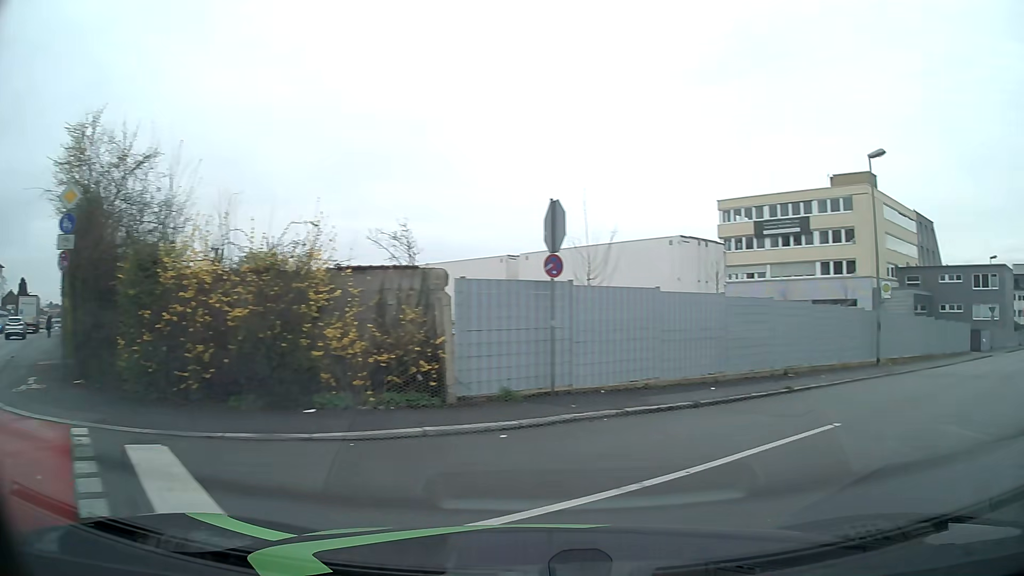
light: Day
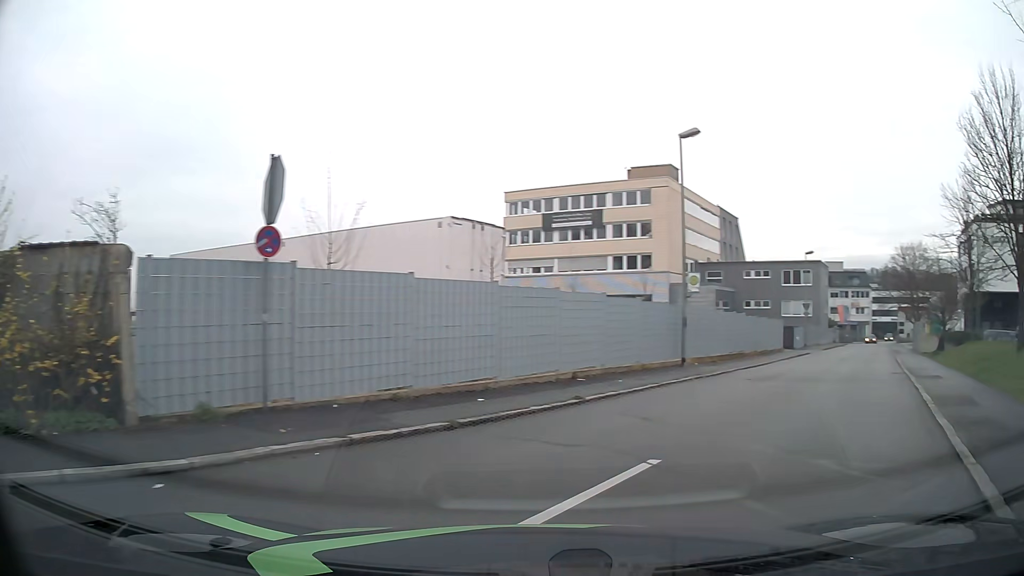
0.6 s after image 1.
(+0.3, +2.9) m; +17°
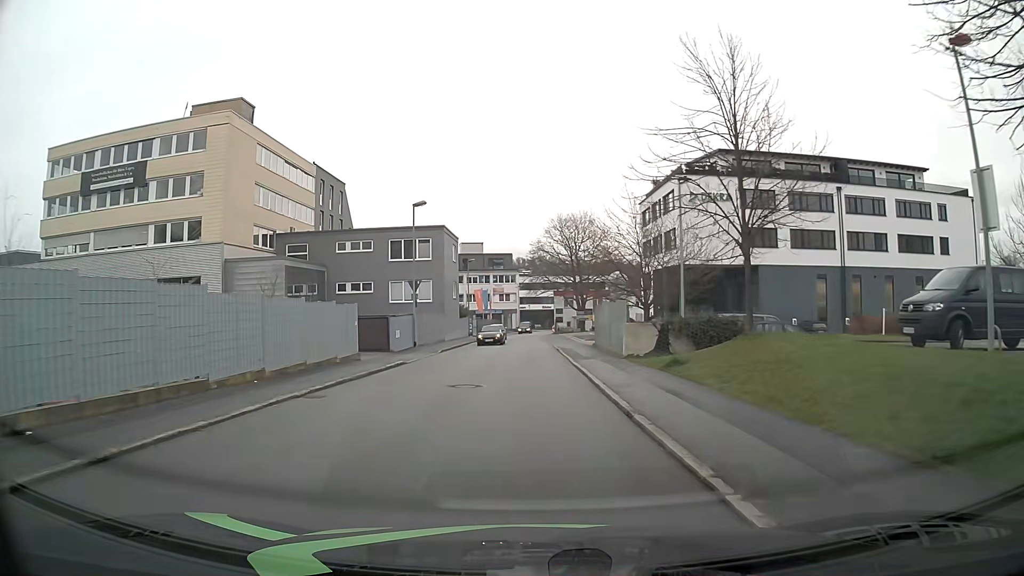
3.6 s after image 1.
(+8.7, +19.3) m; +28°
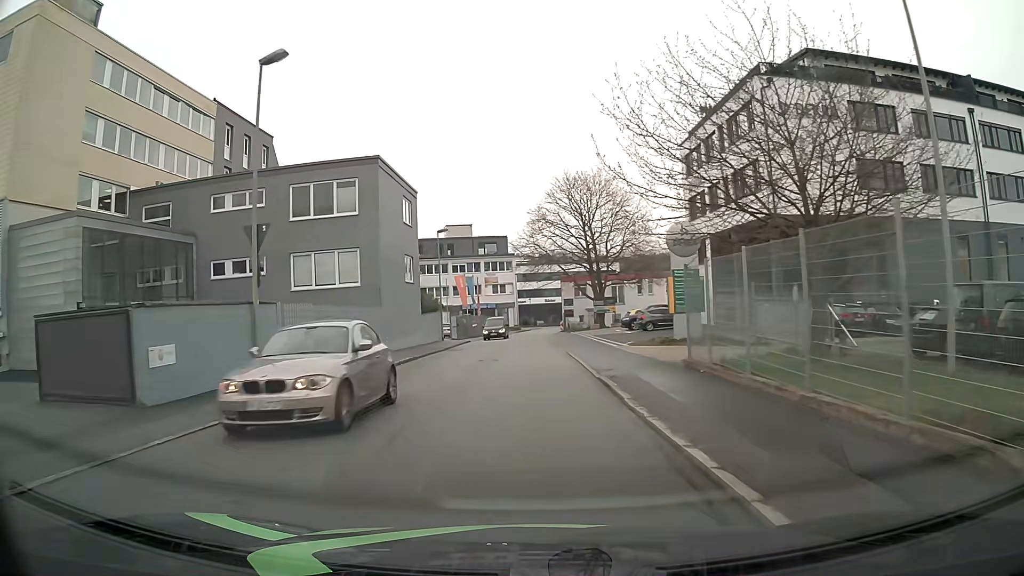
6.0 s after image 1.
(+0.1, +22.6) m; 0°
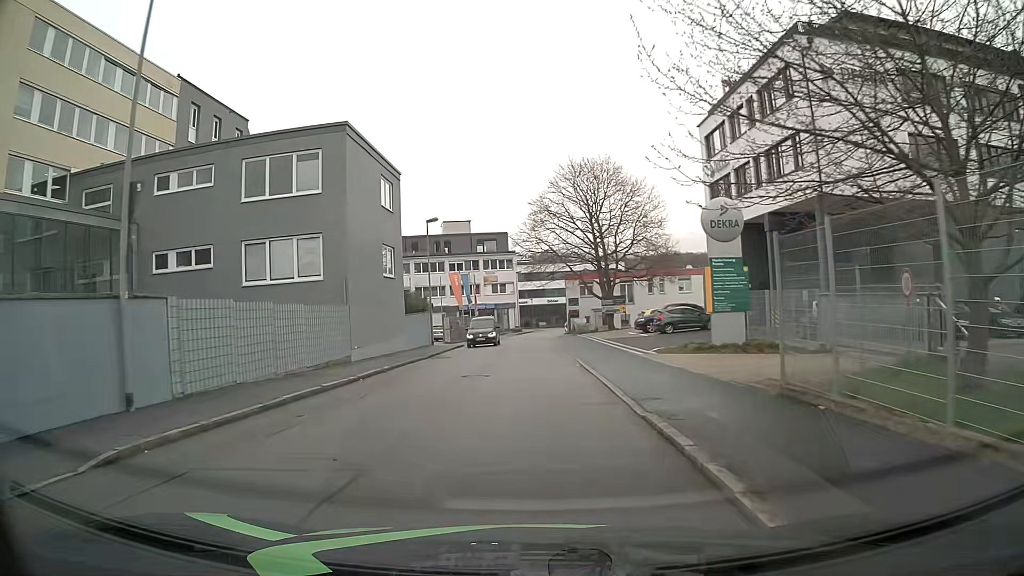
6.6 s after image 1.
(0.0, +5.9) m; 0°
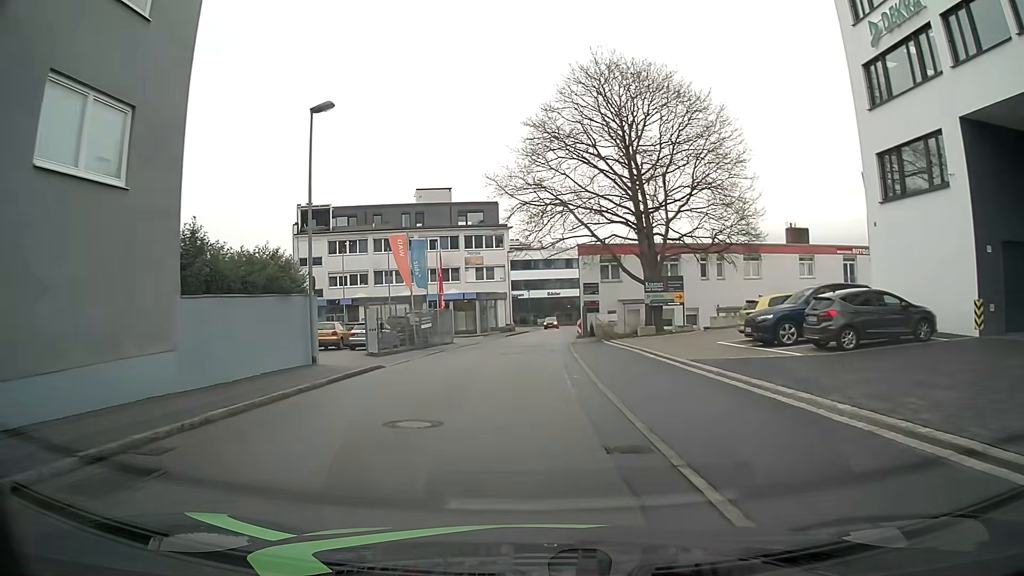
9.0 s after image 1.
(0.0, +23.4) m; 0°
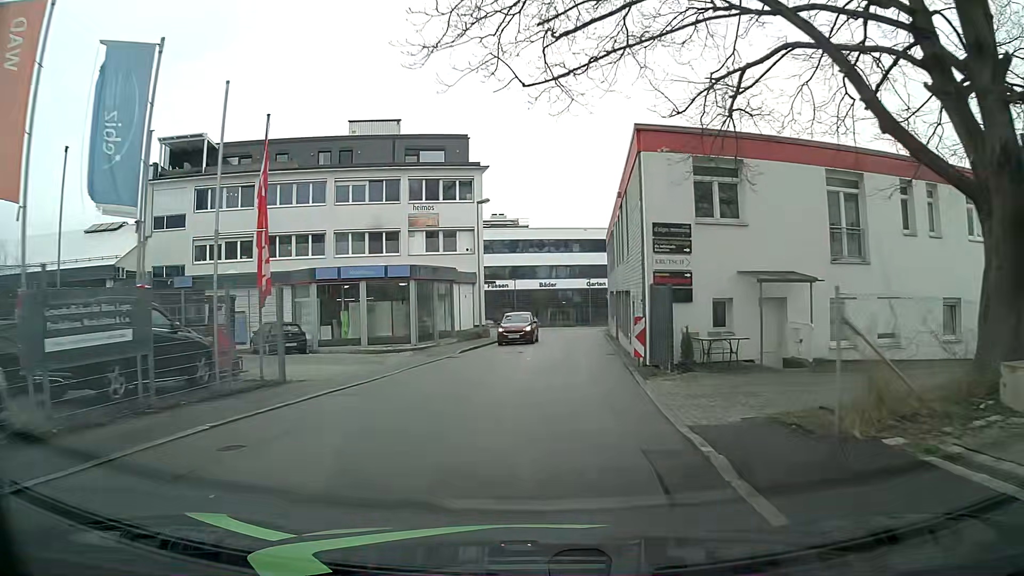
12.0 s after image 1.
(-0.1, +28.2) m; +1°
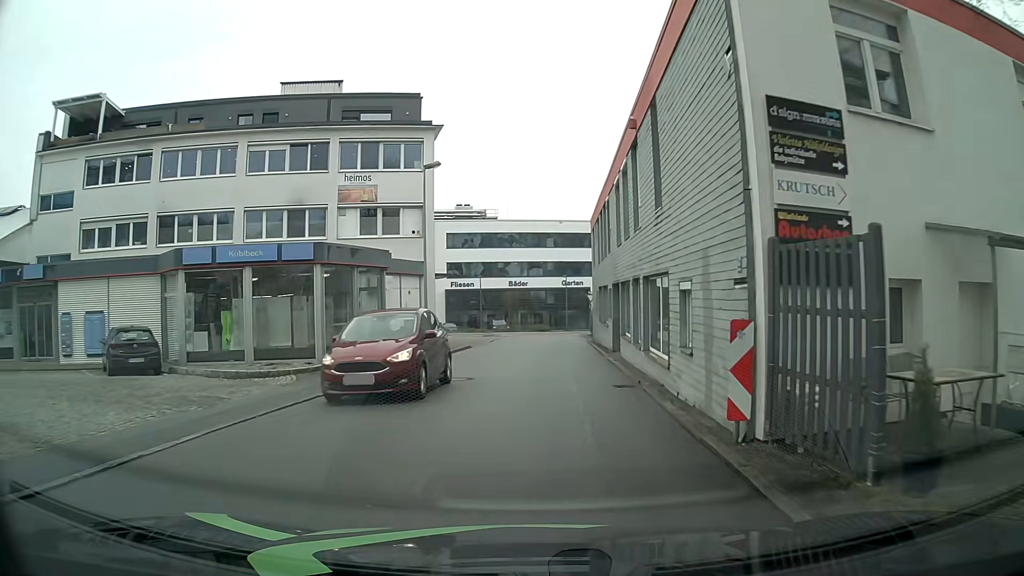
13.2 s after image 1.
(+0.2, +10.2) m; +3°
